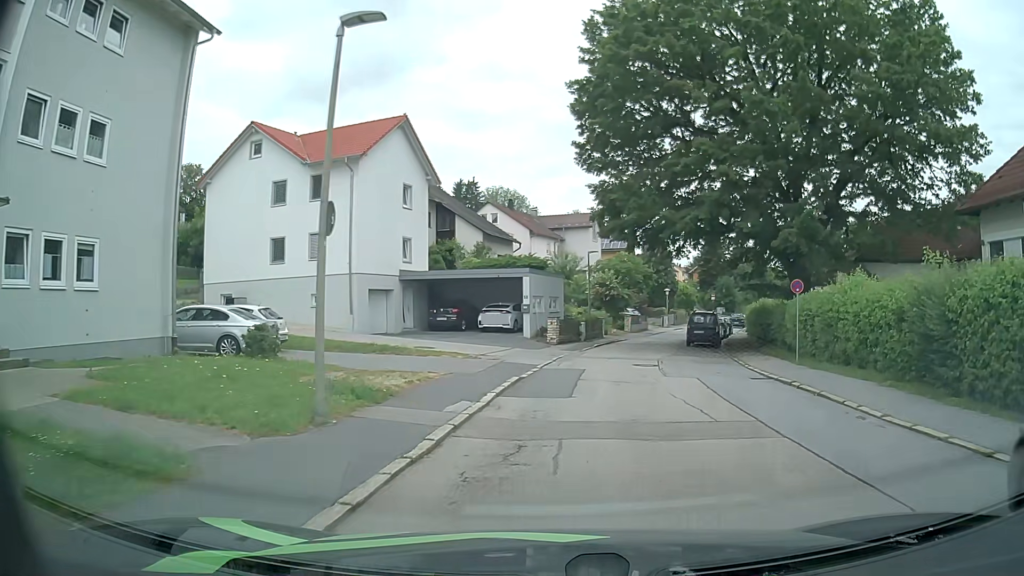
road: residential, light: Day
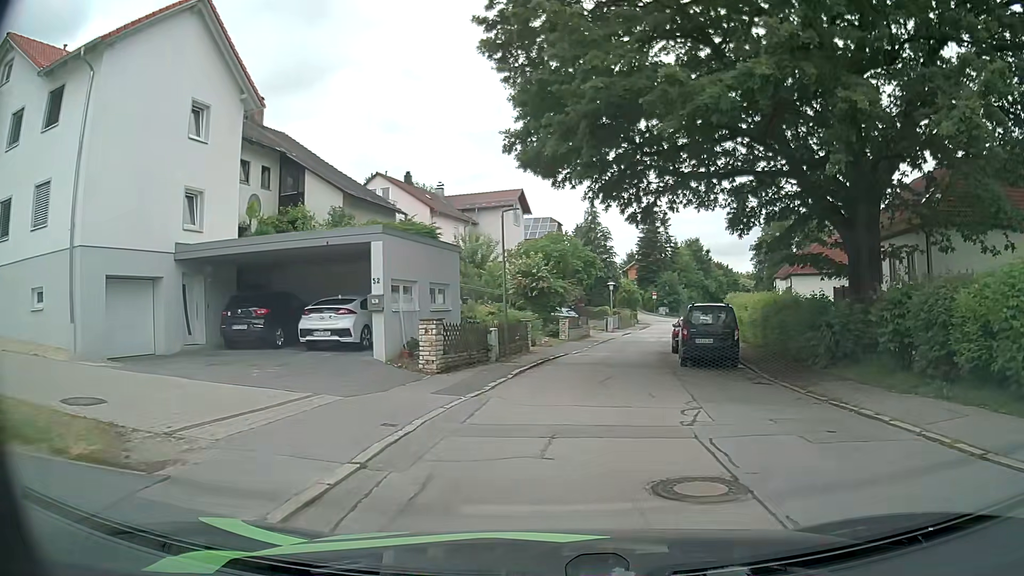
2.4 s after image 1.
(+1.2, +15.6) m; +7°
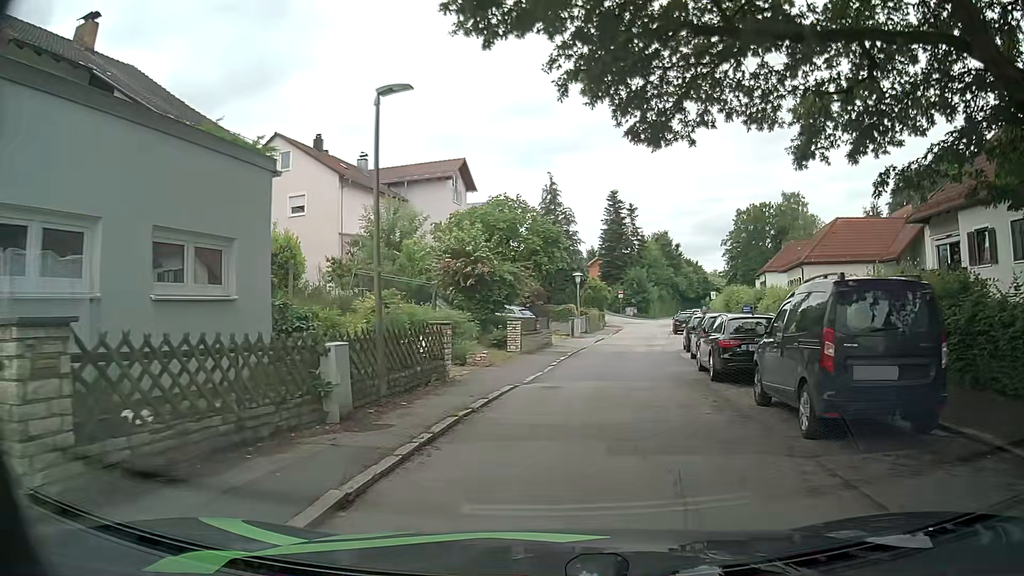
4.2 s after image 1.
(+0.4, +12.3) m; +3°
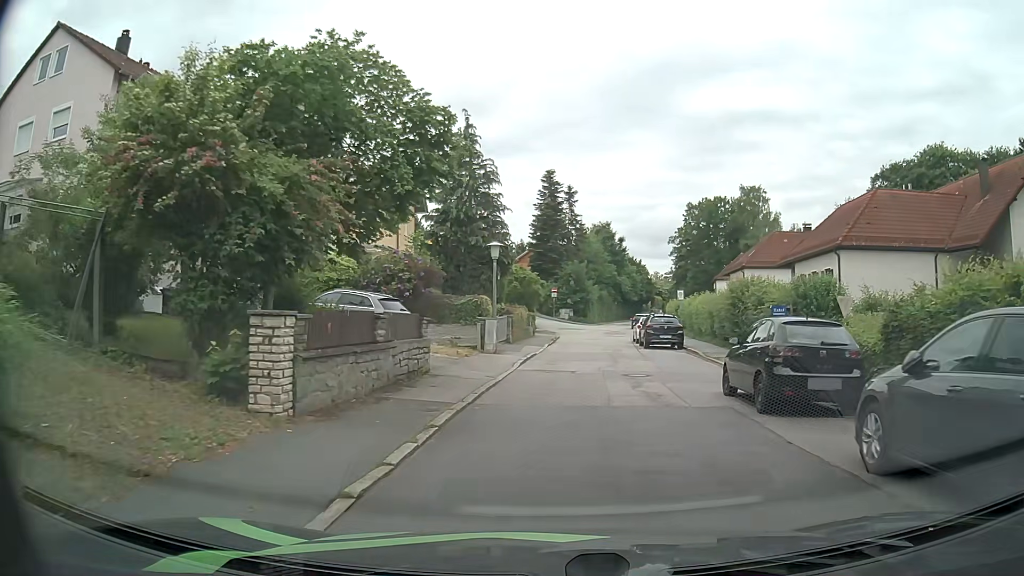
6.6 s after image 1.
(+1.0, +16.5) m; +7°
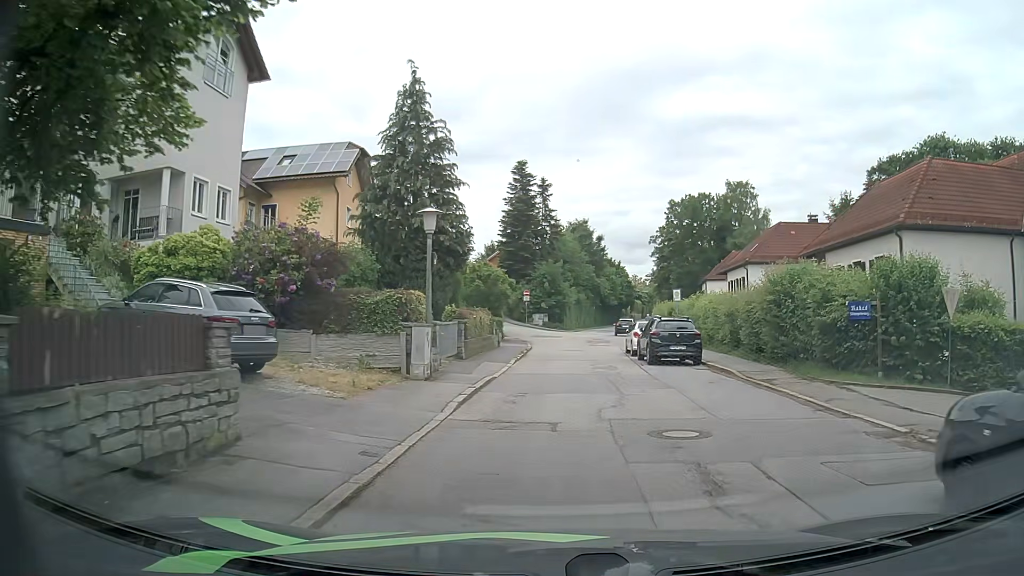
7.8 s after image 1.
(+0.1, +8.3) m; +2°
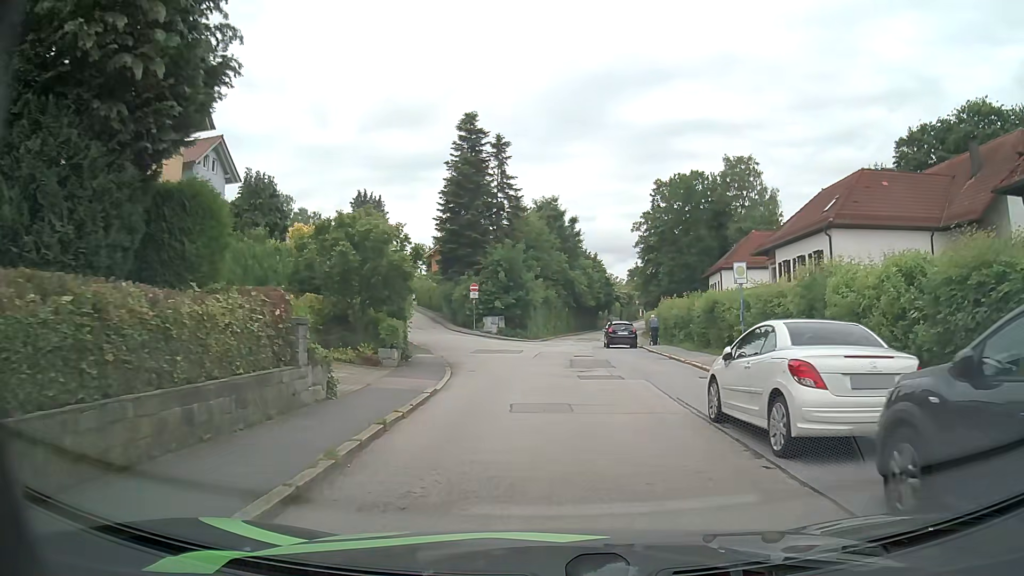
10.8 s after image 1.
(+0.7, +20.4) m; +3°
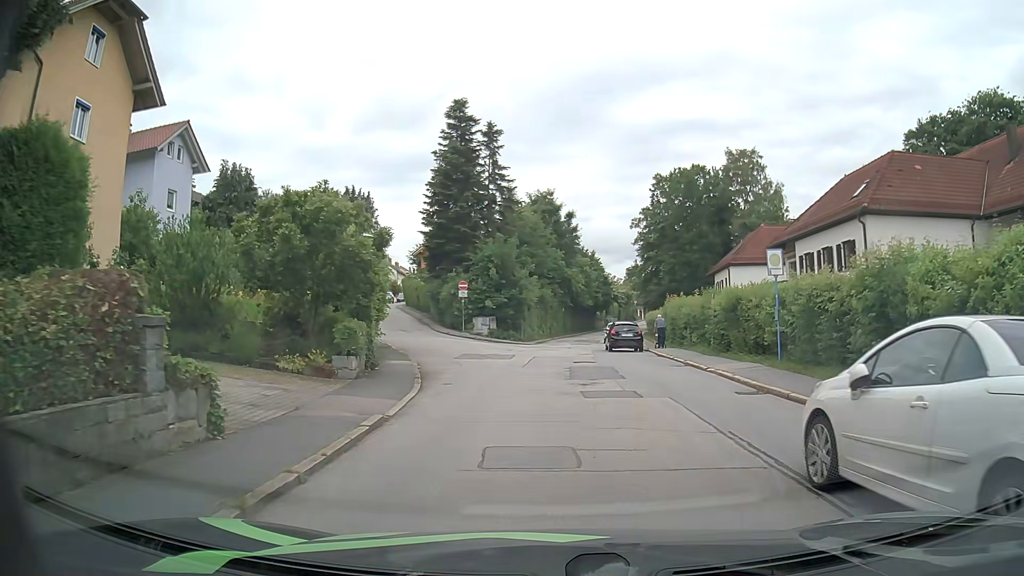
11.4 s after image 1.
(0.0, +3.9) m; 0°
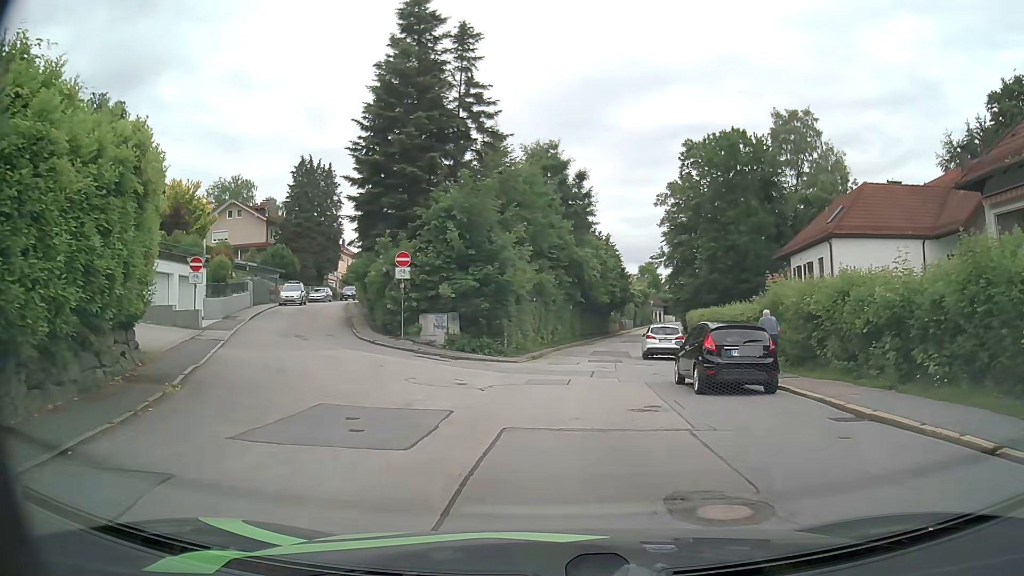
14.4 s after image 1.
(+0.2, +19.4) m; 0°
(0, +10) (0, +20) (+1, +30) (+3, +40) (+5, +49) (+8, +59) (+10, +69) (+12, +79) (+14, +88) (+17, +98) m
